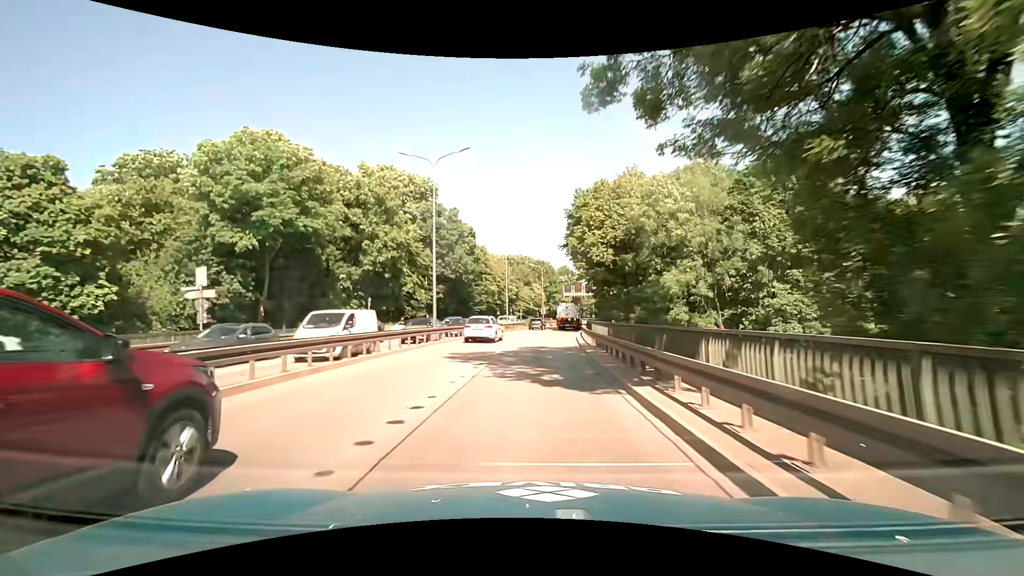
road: trunk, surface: asphalt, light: Day
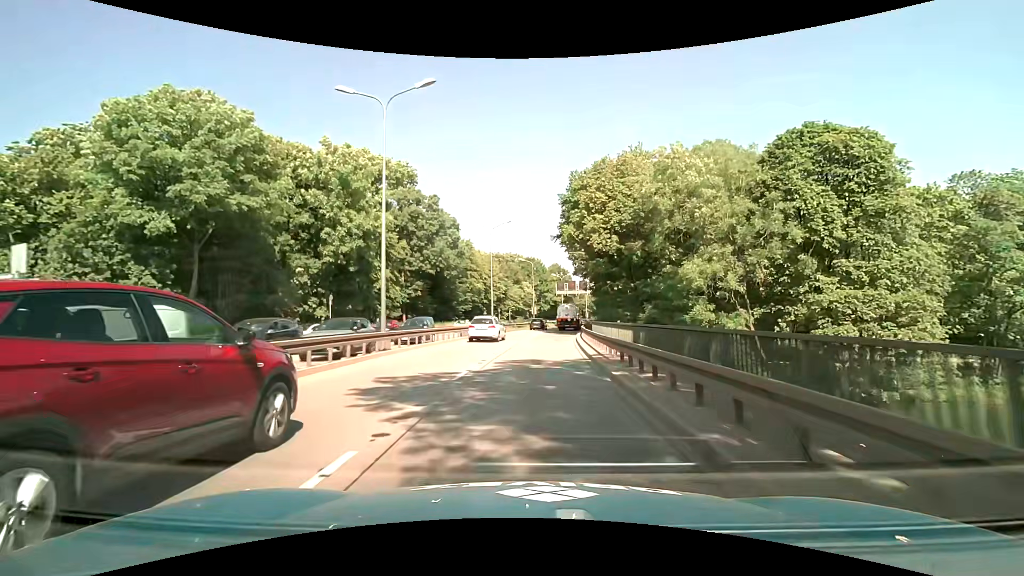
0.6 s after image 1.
(0.0, +7.9) m; +1°
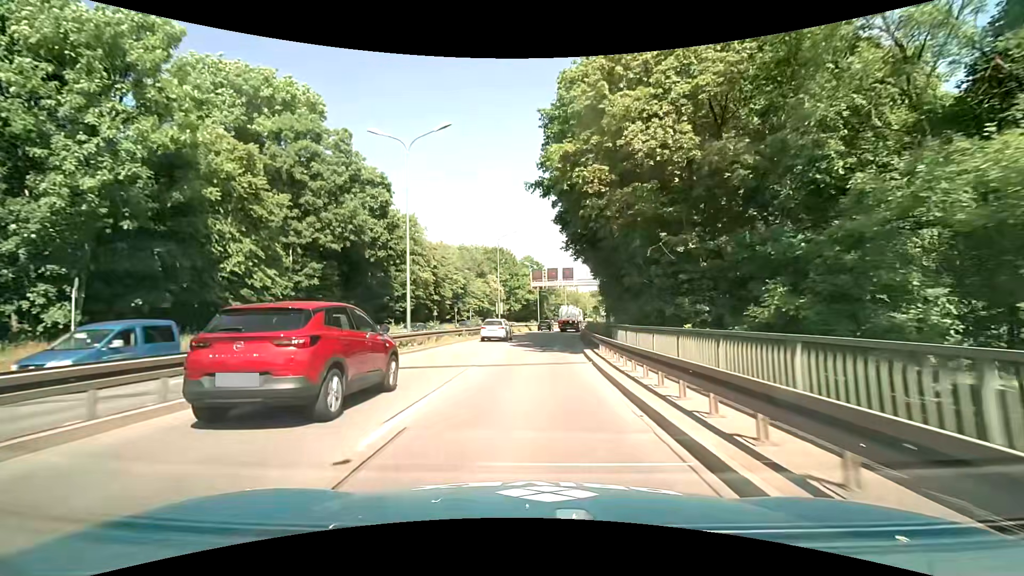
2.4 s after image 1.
(+0.7, +23.5) m; +3°
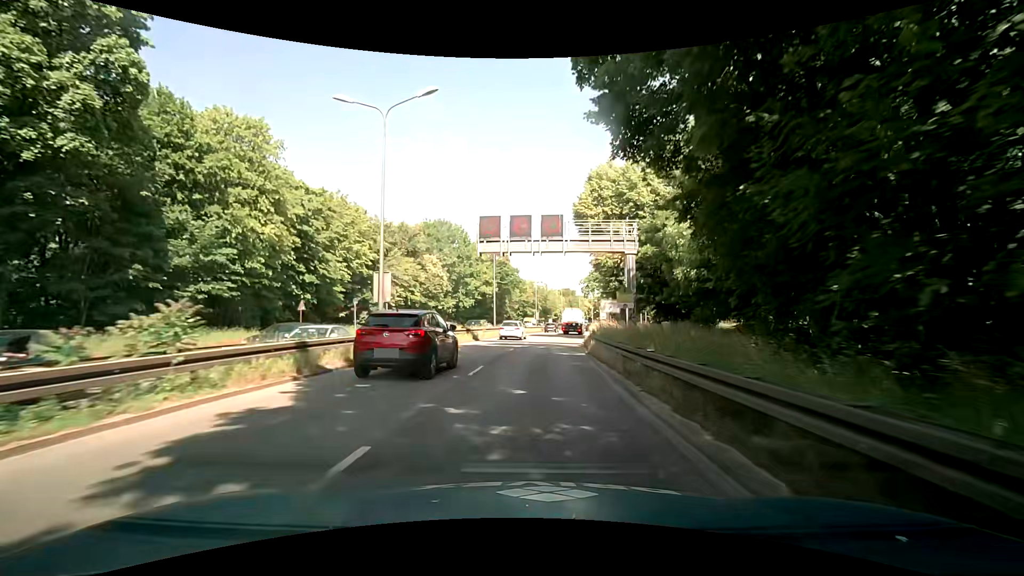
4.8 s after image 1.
(+1.1, +31.1) m; +4°
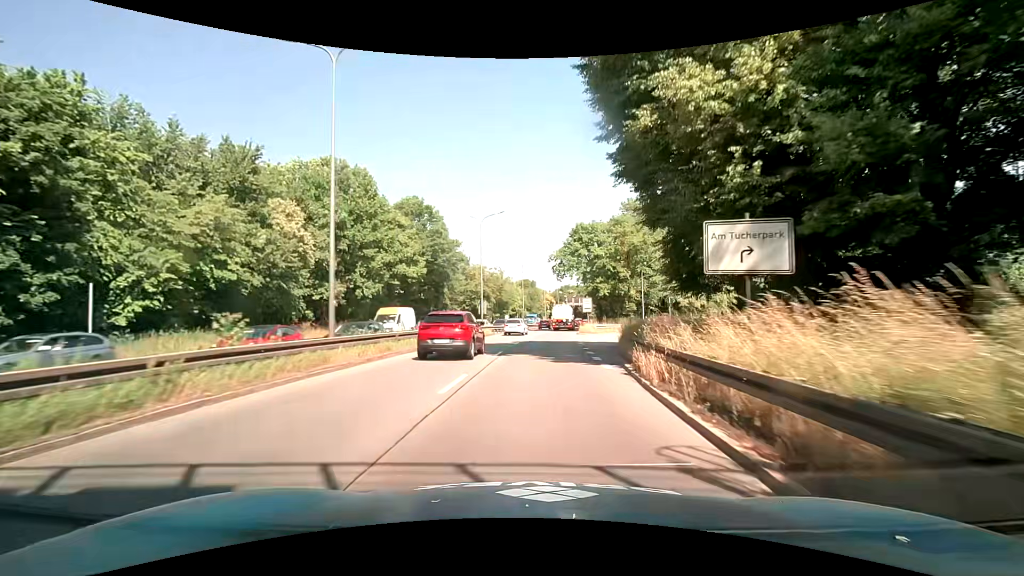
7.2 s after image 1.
(+1.3, +31.0) m; +5°
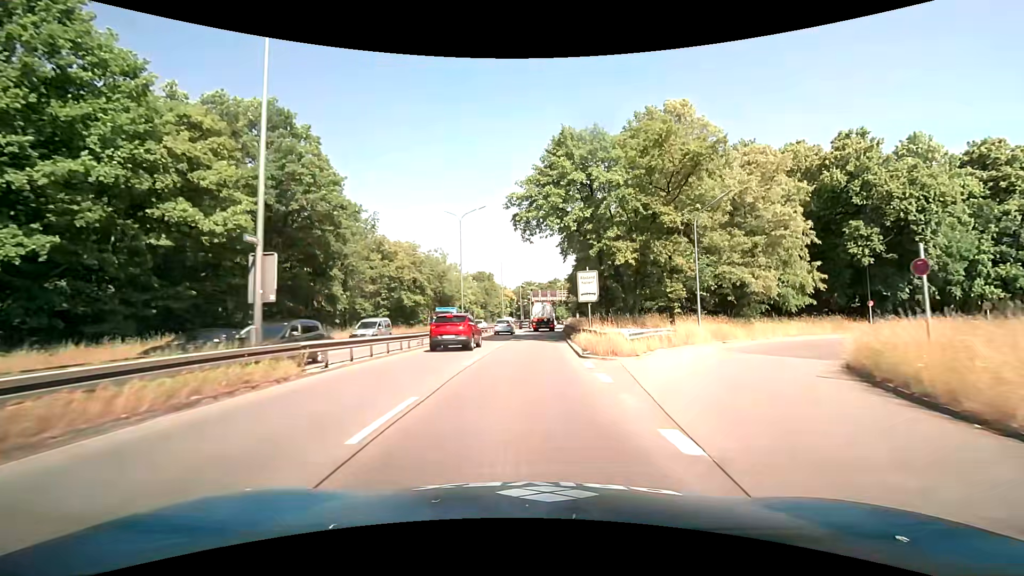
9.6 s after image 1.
(+1.3, +30.4) m; +5°
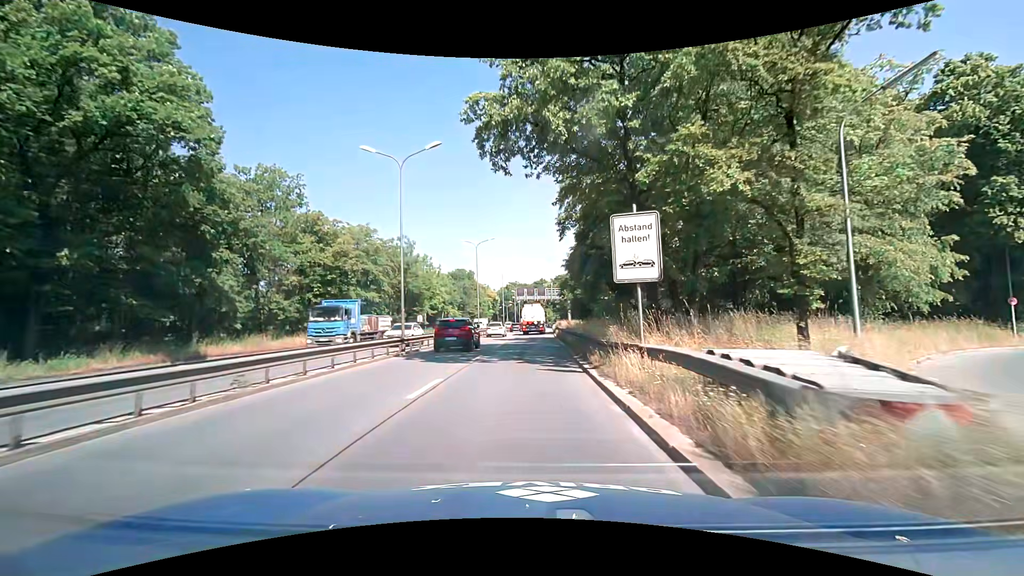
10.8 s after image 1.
(+0.3, +14.8) m; +2°
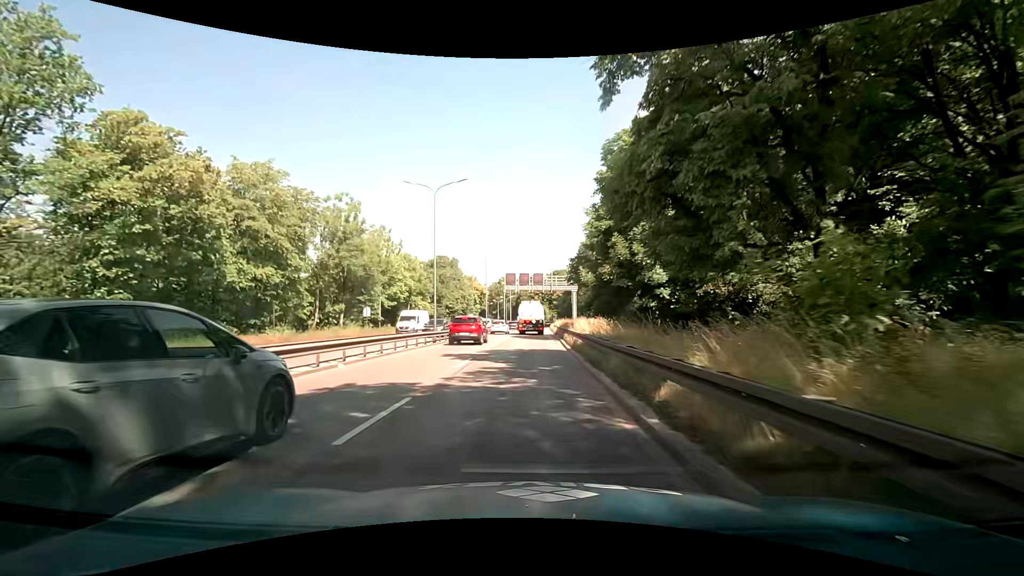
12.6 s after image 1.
(+0.2, +21.3) m; +1°
(0, +10) (0, +20) (0, +30) (0, +40) (0, +50) (0, +60) (0, +70) (+1, +80) (+1, +90) (+1, +100) m
